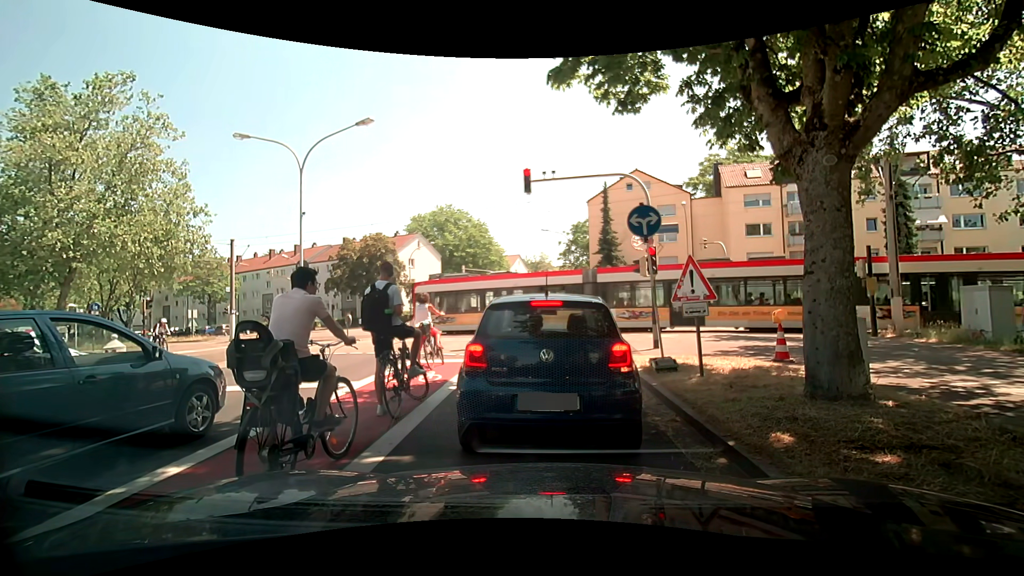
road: tertiary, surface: asphalt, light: Day
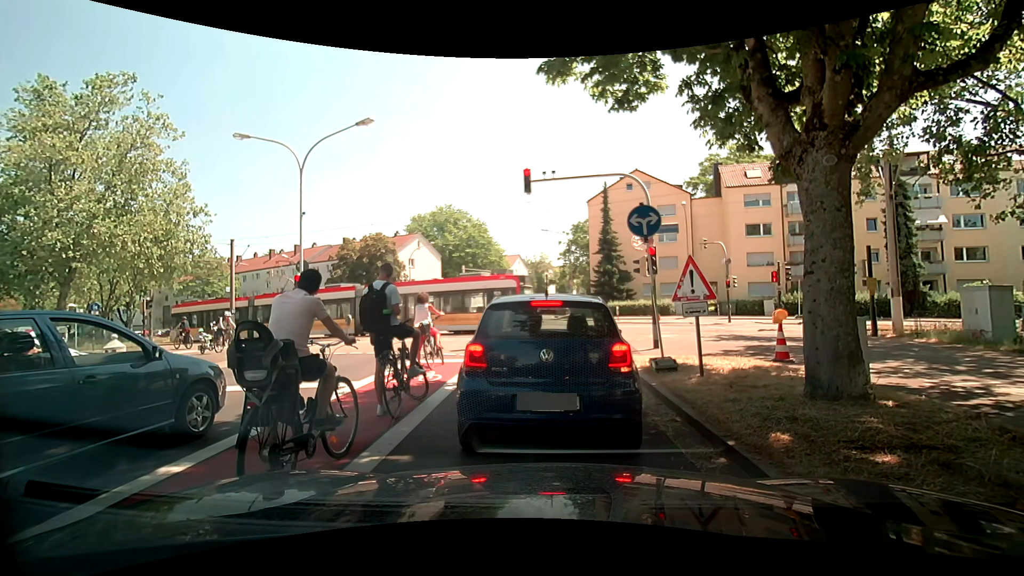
(0.0, 0.0) m; 0°
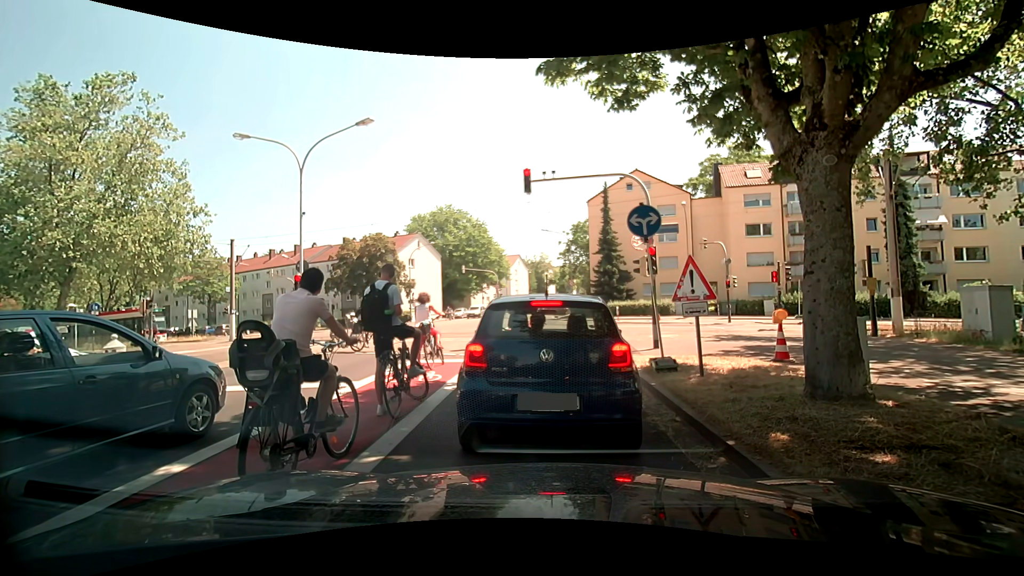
(0.0, 0.0) m; 0°
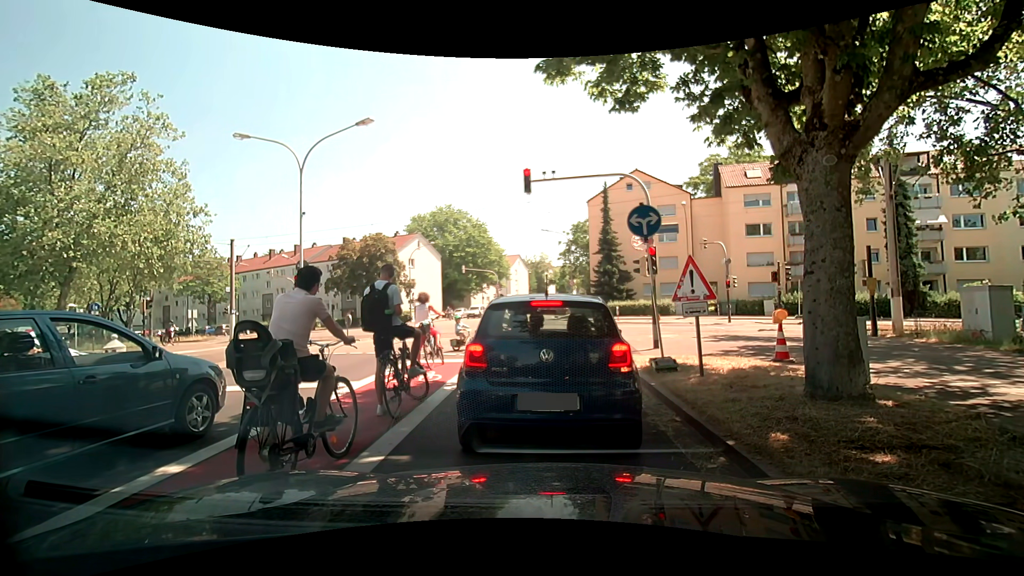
(0.0, 0.0) m; 0°
